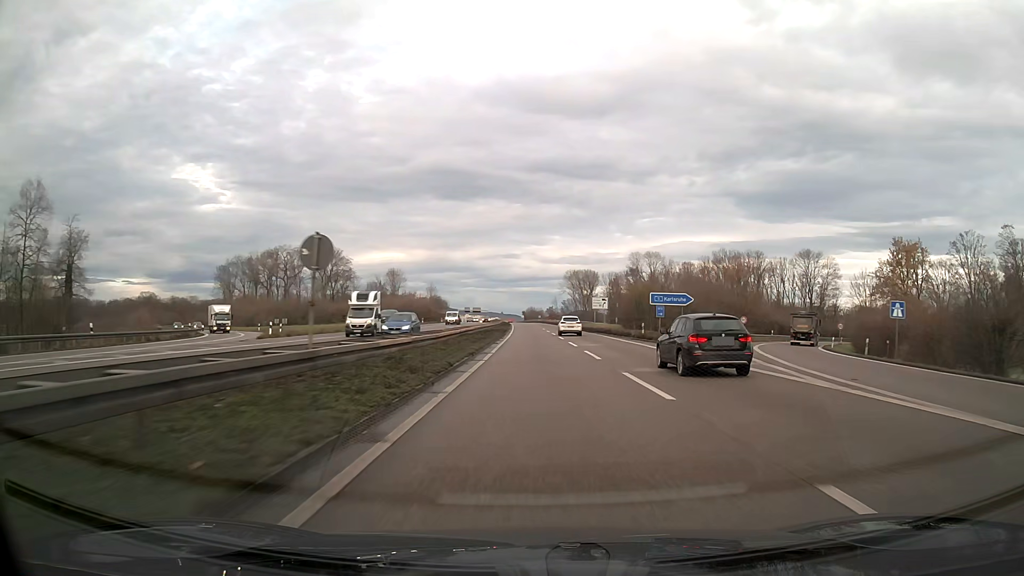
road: trunk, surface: asphalt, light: Day
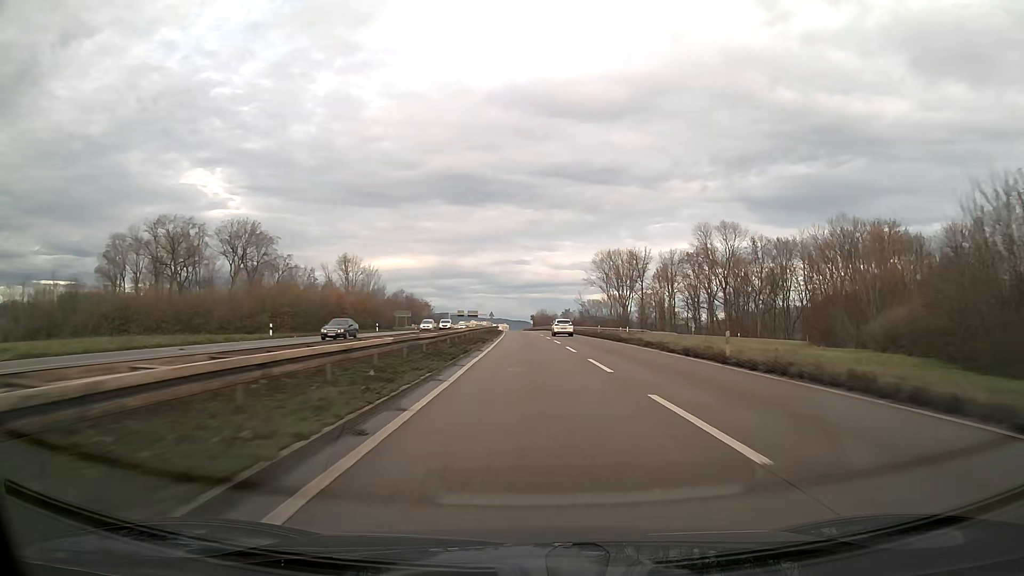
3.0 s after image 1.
(-0.5, +78.0) m; -1°
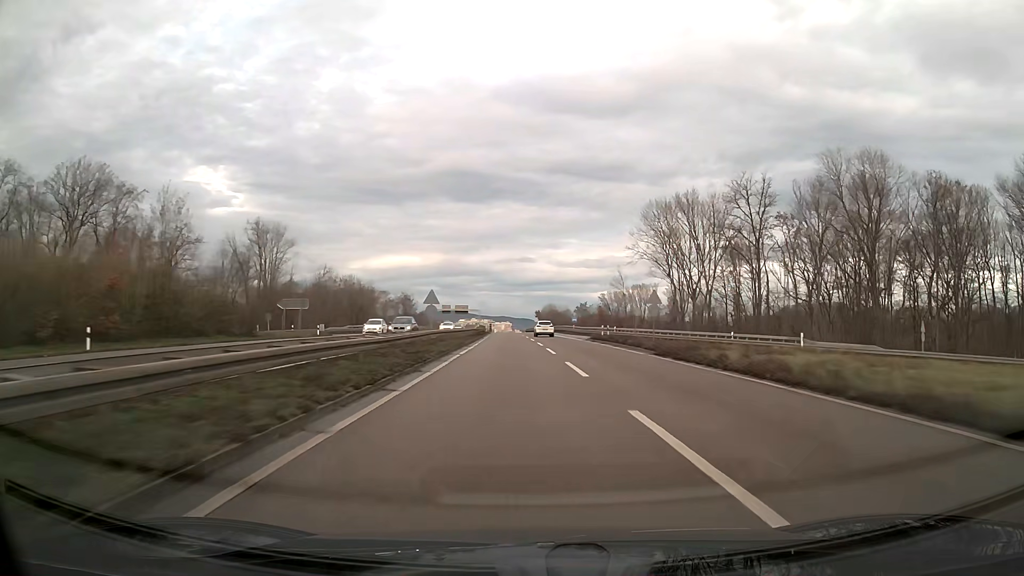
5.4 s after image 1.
(-0.3, +62.7) m; 0°
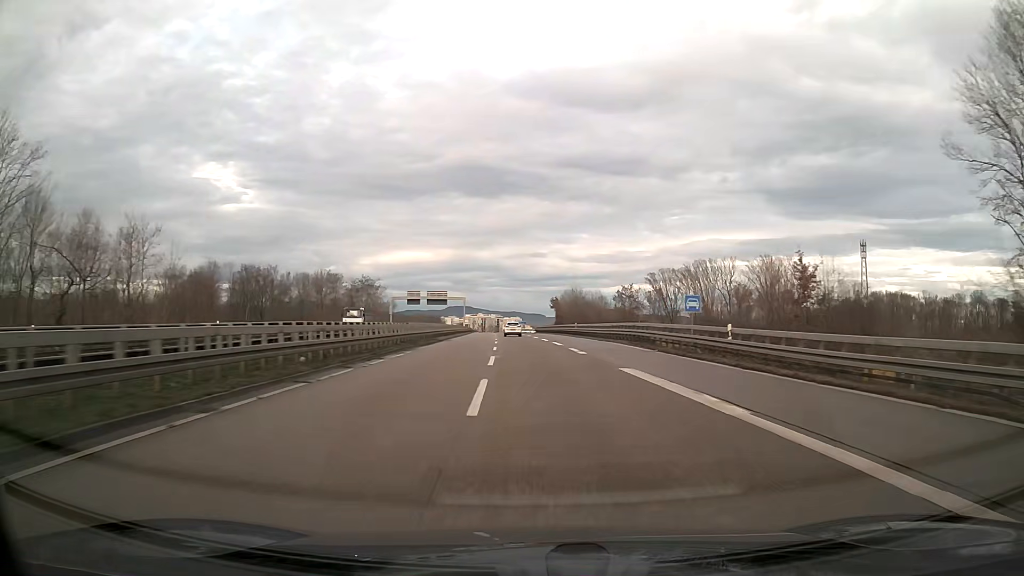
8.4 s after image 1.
(-0.5, +78.9) m; -1°
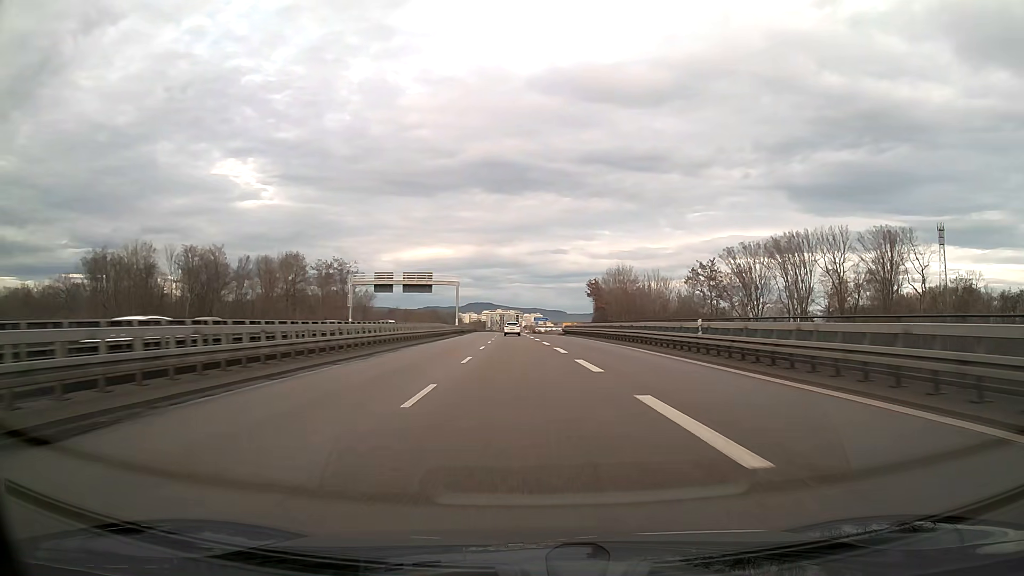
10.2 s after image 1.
(-0.7, +47.6) m; -2°
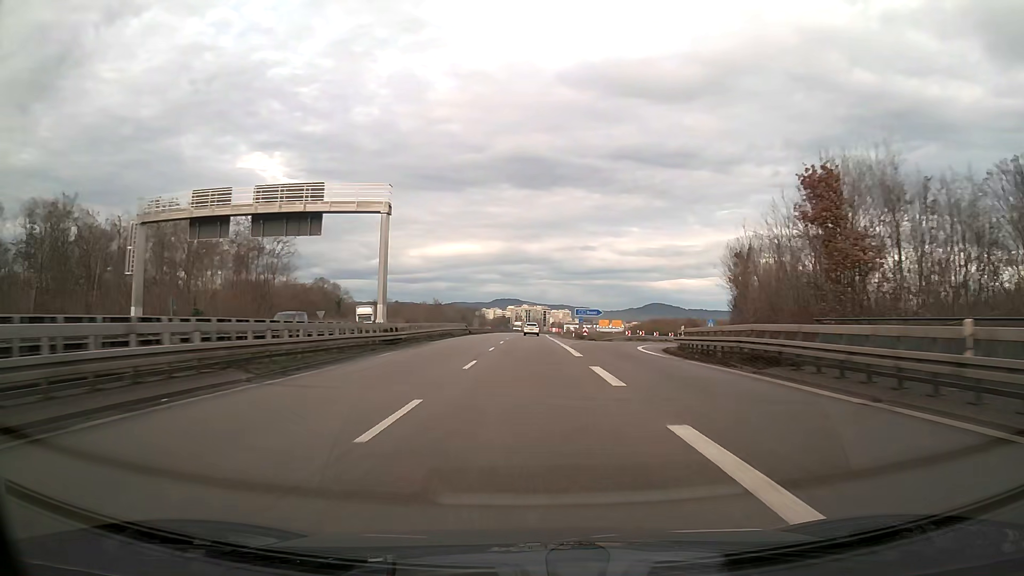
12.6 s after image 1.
(-1.4, +63.6) m; -2°
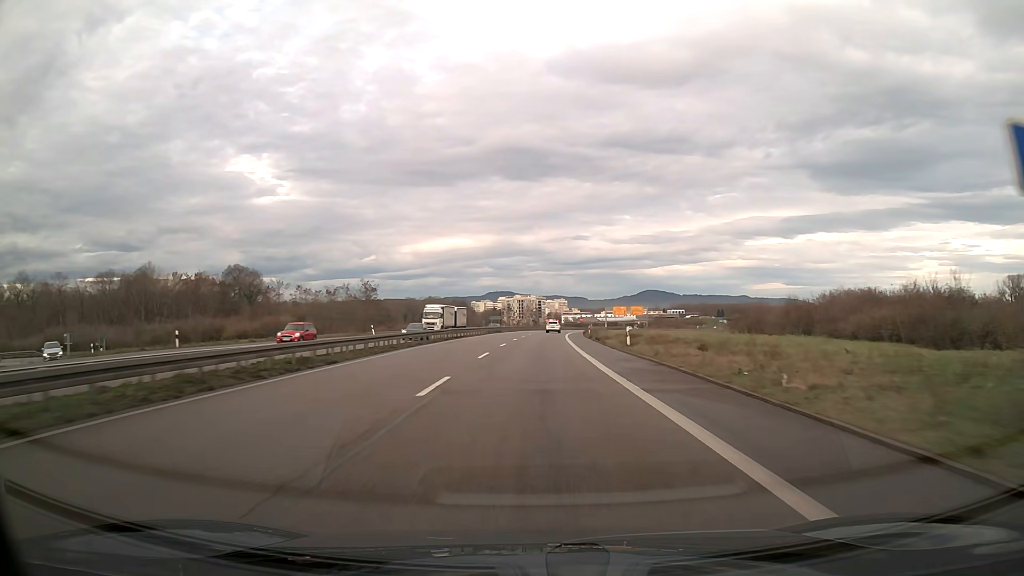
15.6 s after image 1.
(+0.4, +79.4) m; +1°
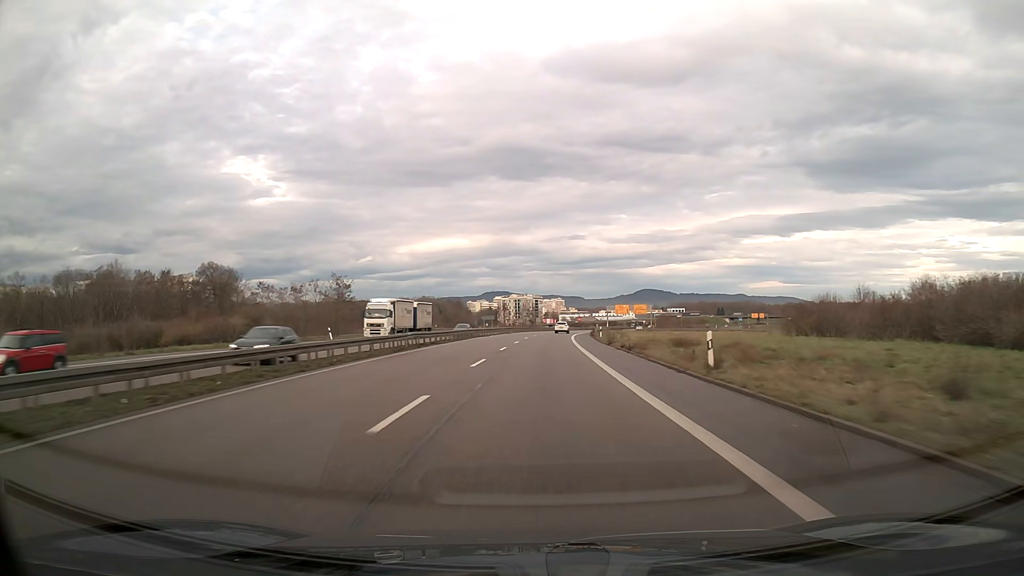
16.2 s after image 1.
(+0.1, +15.9) m; 0°
(0, +10) (0, +20) (0, +30) (+1, +40) (+1, +50) (+2, +60) (+2, +70) (+3, +80) (+4, +90) (+5, +100) m
